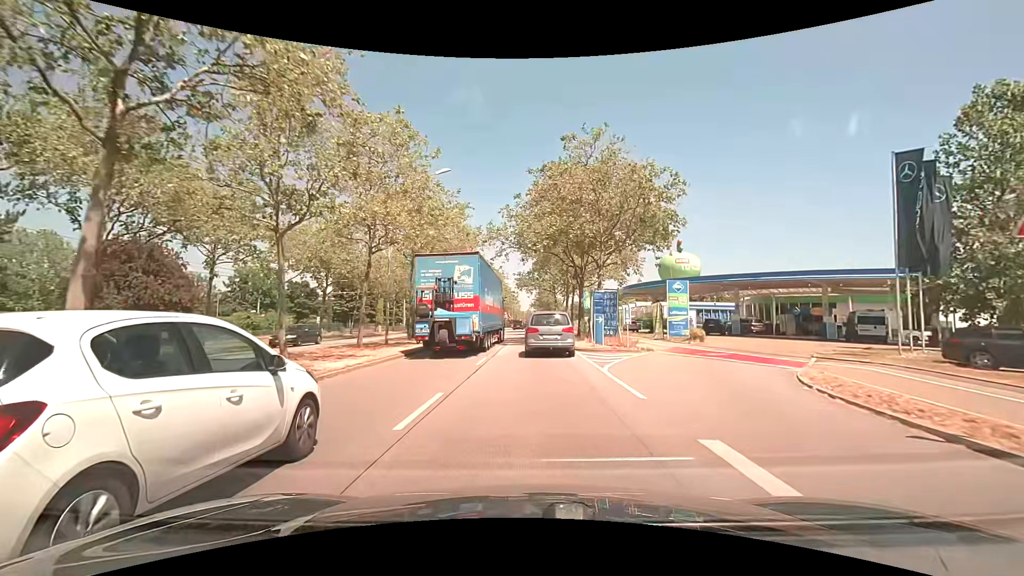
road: primary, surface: asphalt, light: Day
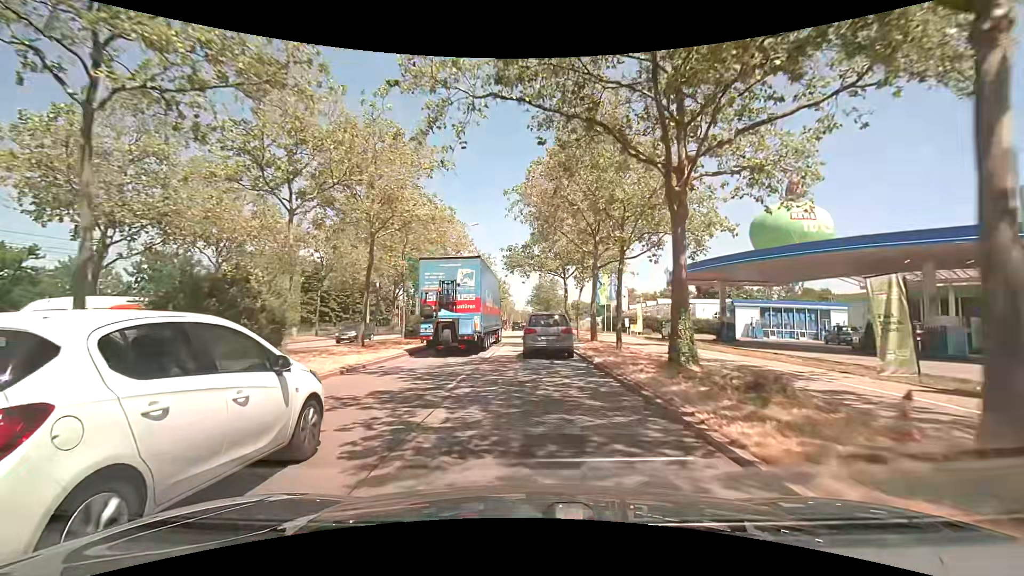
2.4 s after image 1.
(+0.1, +23.9) m; 0°
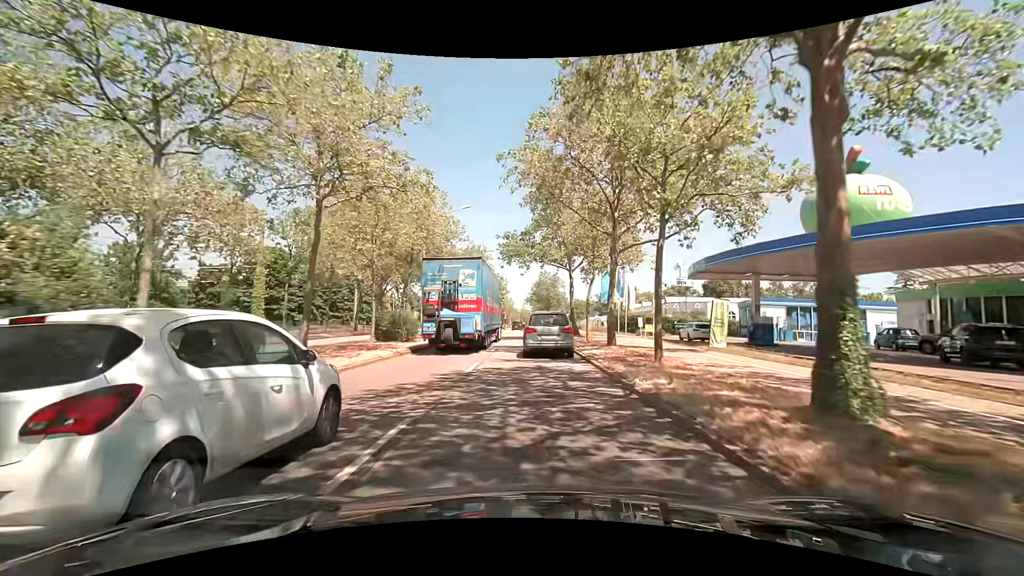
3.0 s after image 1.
(0.0, +6.0) m; +1°
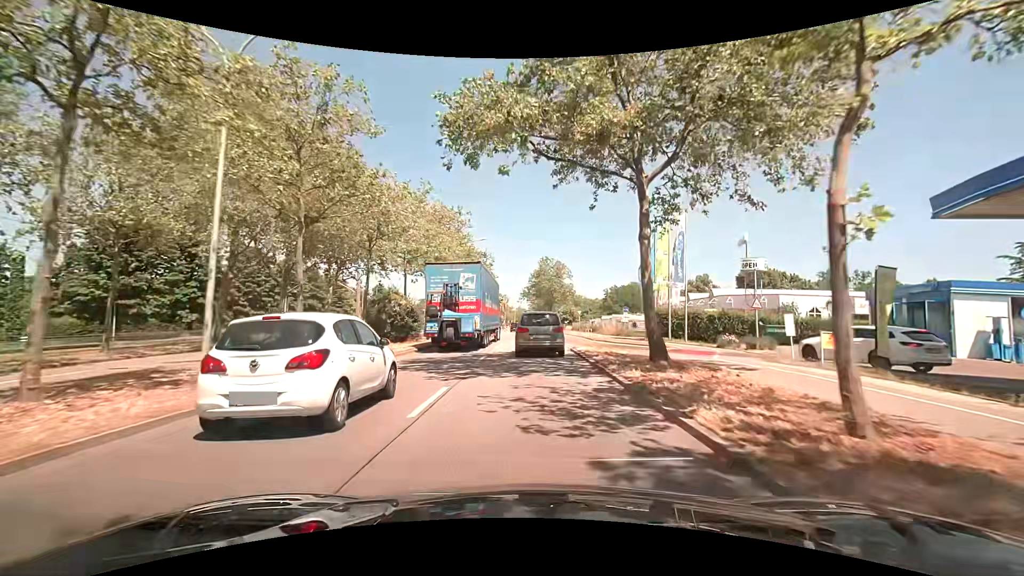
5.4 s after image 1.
(-0.1, +24.3) m; 0°
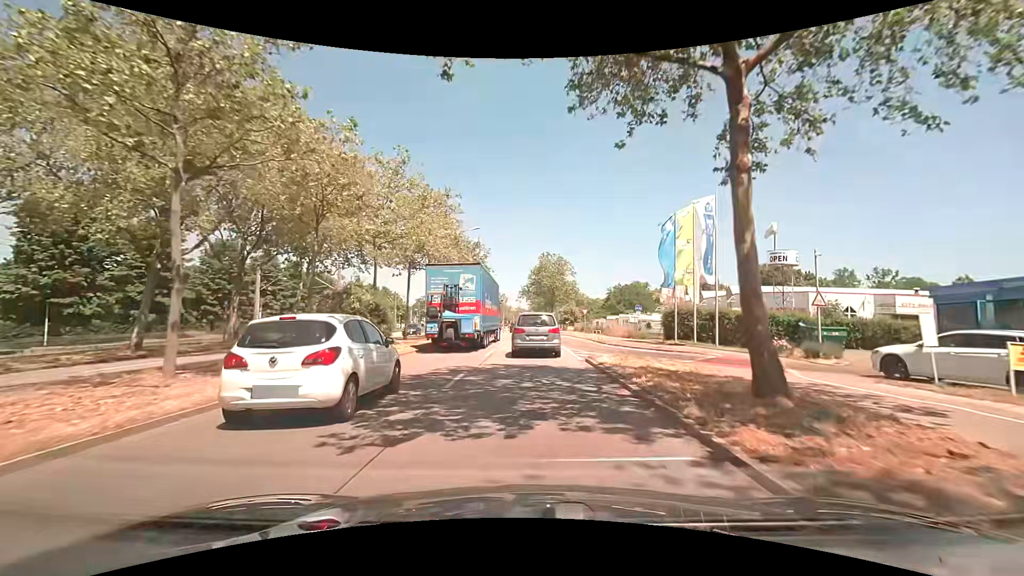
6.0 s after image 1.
(0.0, +6.1) m; 0°
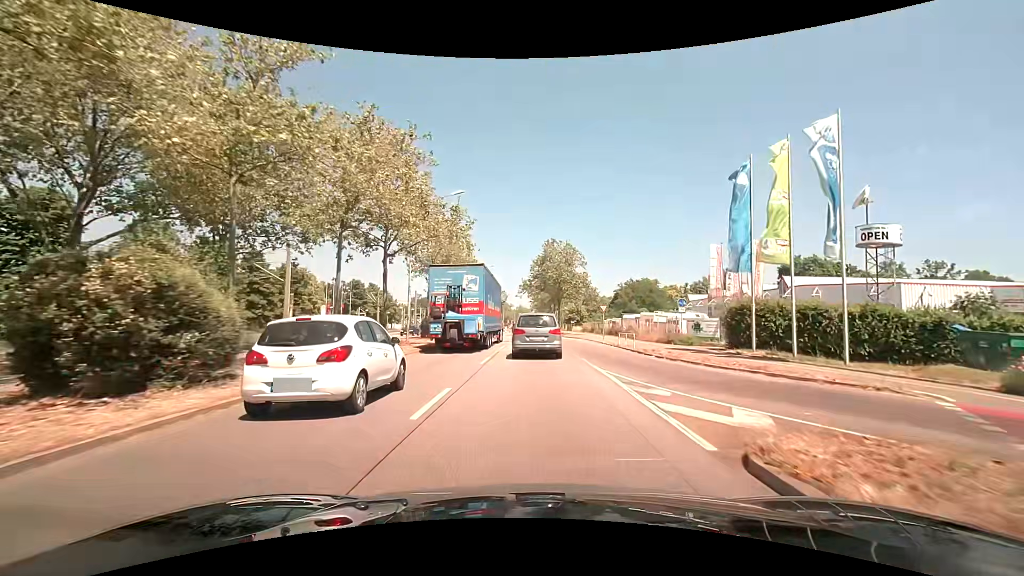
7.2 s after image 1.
(-0.1, +12.4) m; -1°
